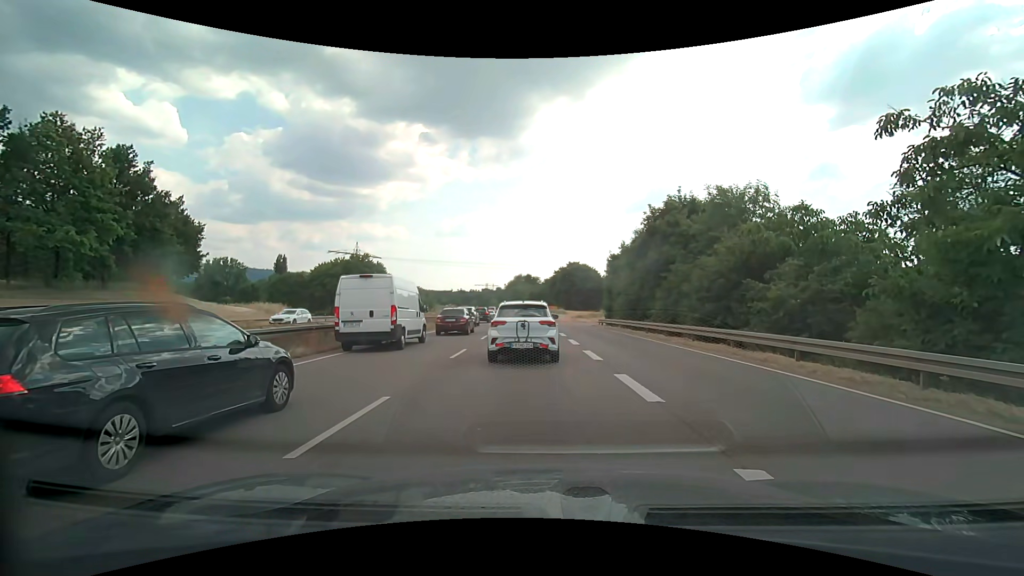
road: trunk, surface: asphalt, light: Day
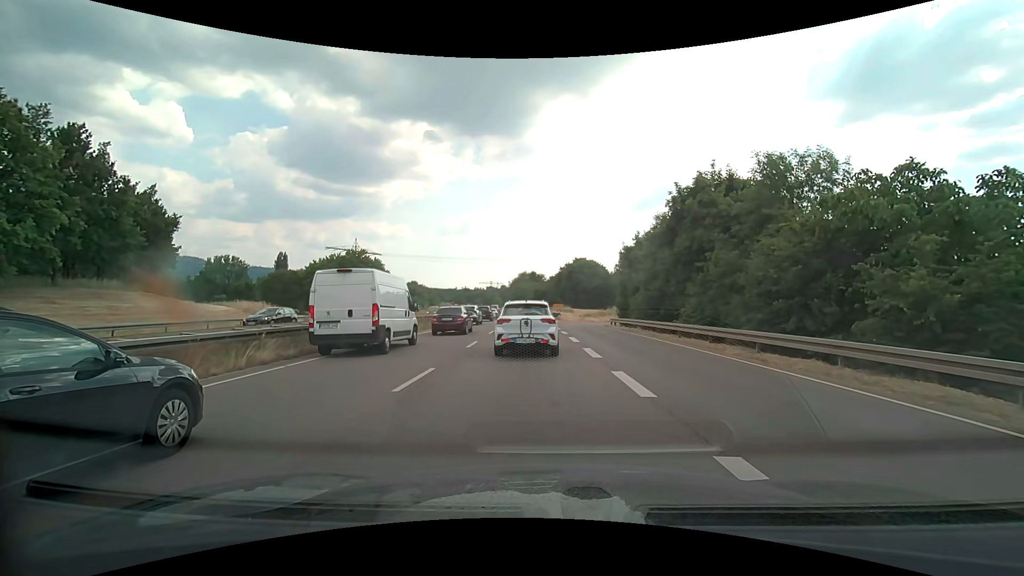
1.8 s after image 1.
(-0.1, +5.8) m; 0°
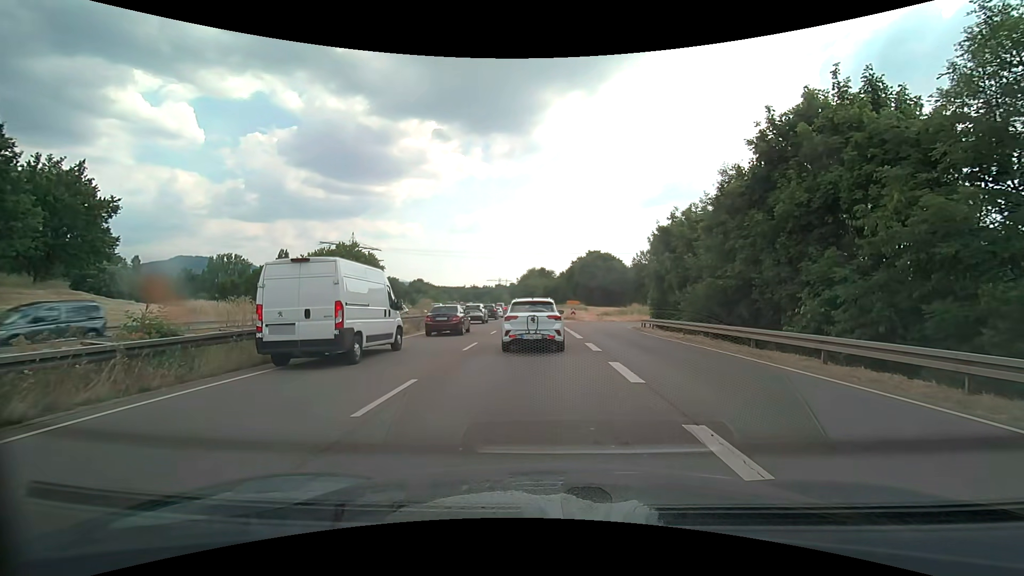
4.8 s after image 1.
(-0.2, +10.9) m; -1°
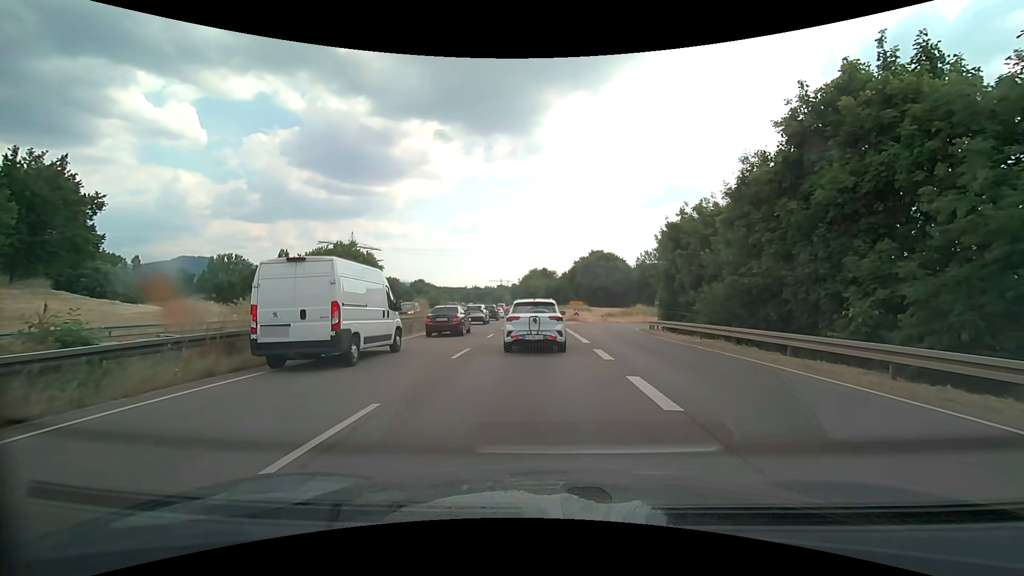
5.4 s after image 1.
(0.0, +2.2) m; -1°
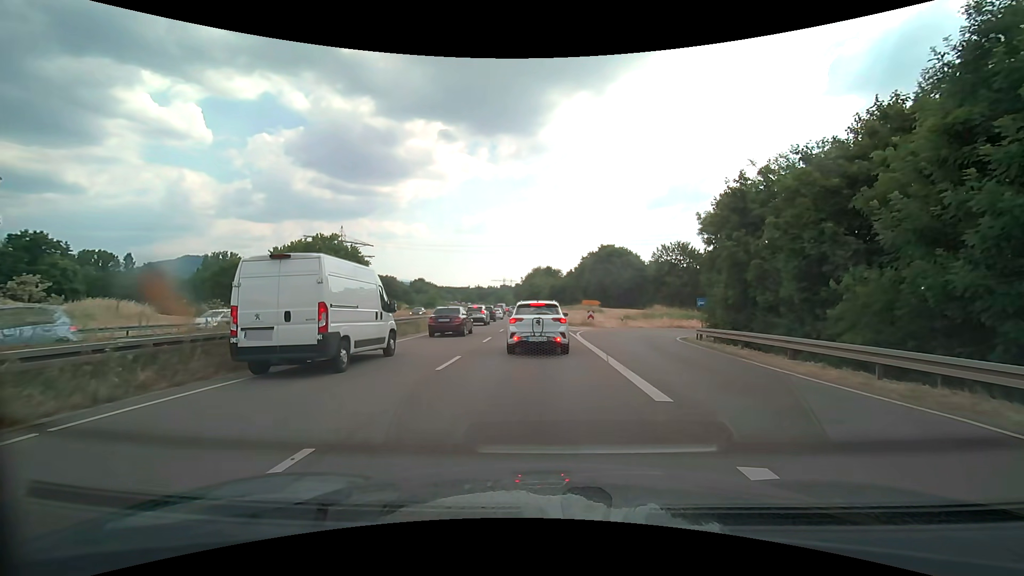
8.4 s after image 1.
(-0.1, +11.1) m; 0°
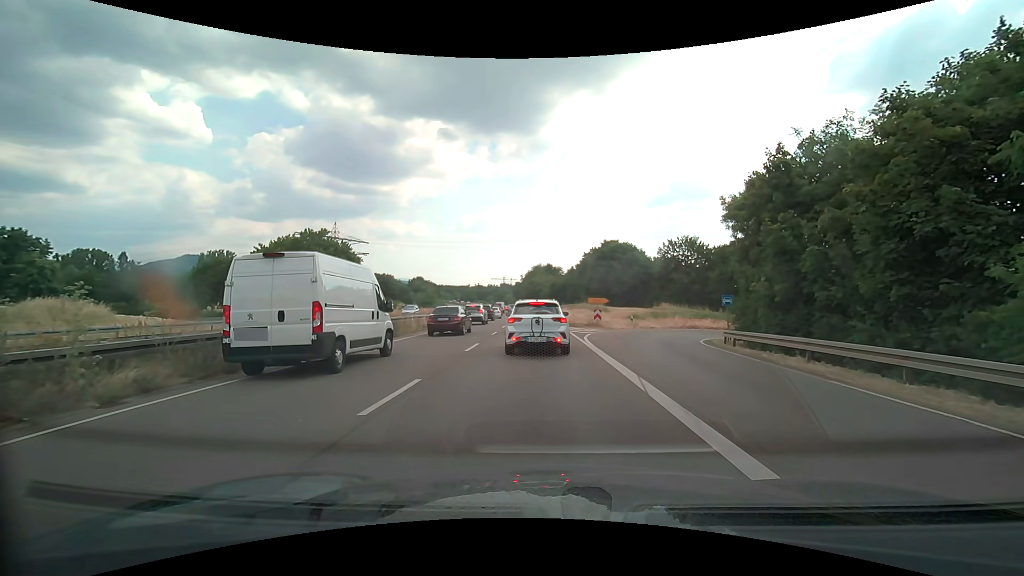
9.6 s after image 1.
(0.0, +4.6) m; 0°
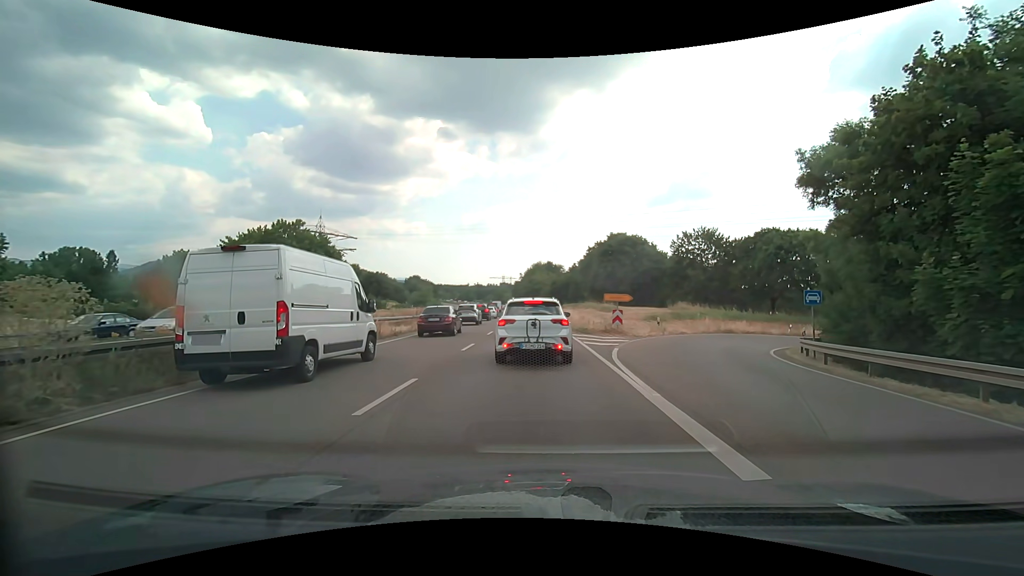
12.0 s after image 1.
(0.0, +9.0) m; -1°
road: trunk_link
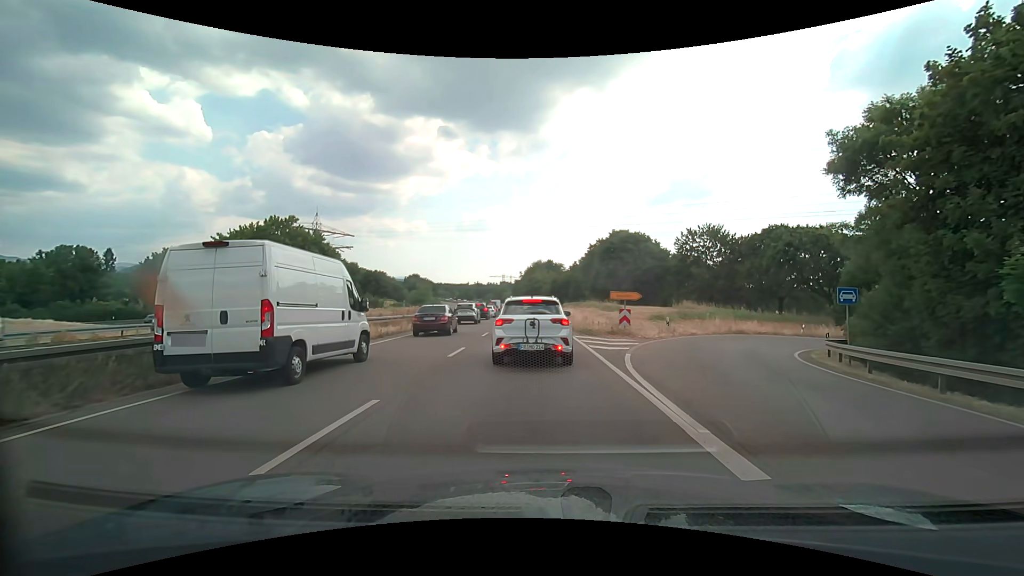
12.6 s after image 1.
(0.0, +2.2) m; 0°
(0, +10) (0, +20) (0, +30) (0, +40) (0, +50) (0, +60) (-1, +70) (-2, +80) (-2, +90) (-3, +100) m
